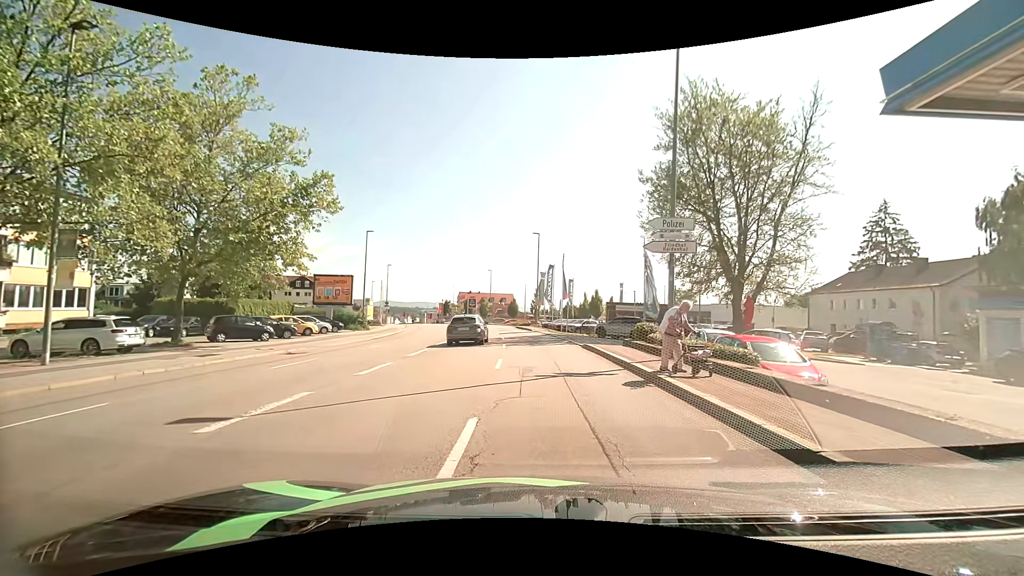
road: tertiary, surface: asphalt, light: Day
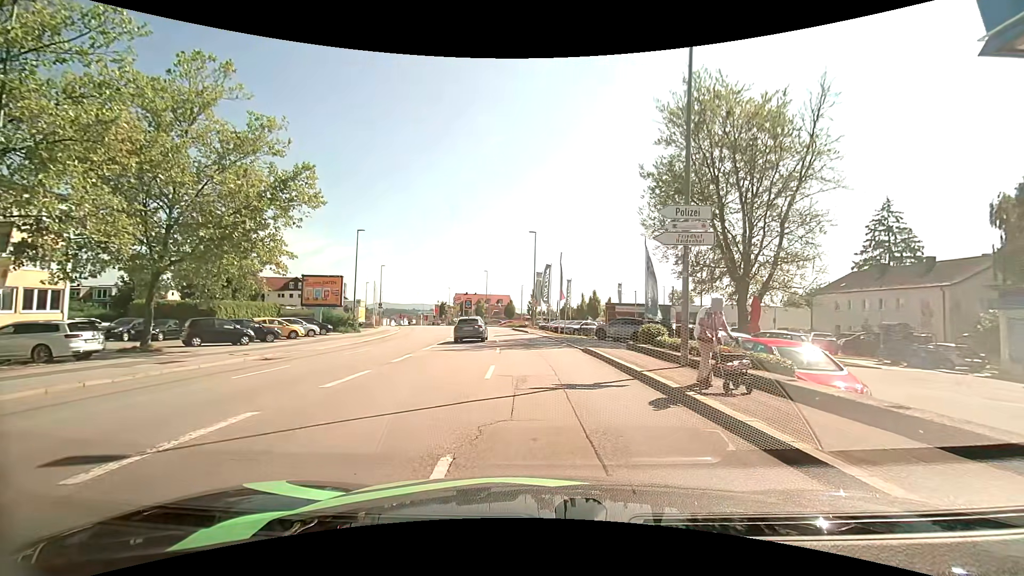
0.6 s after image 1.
(0.0, +1.8) m; 0°
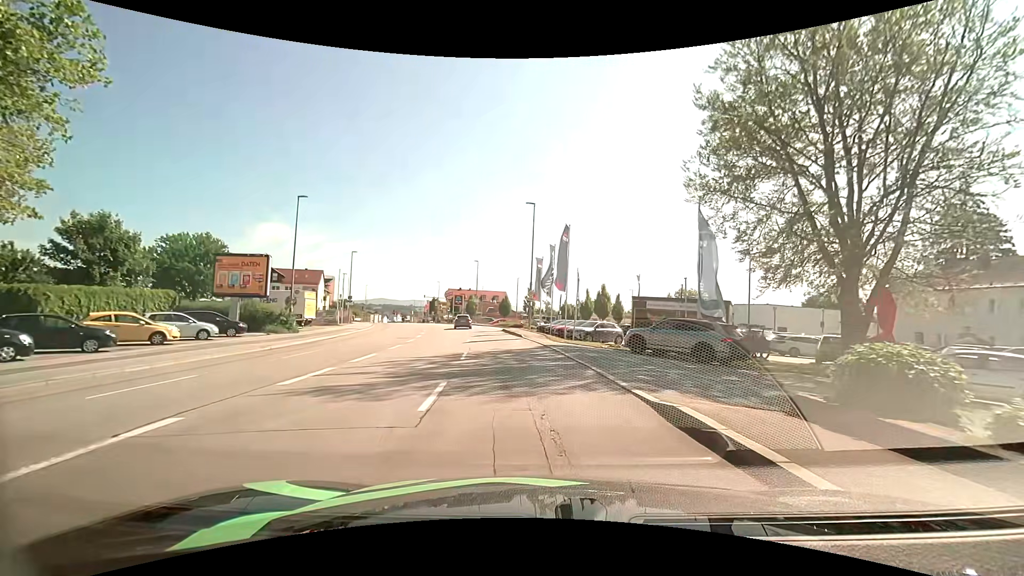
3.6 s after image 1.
(+0.2, +12.9) m; +1°
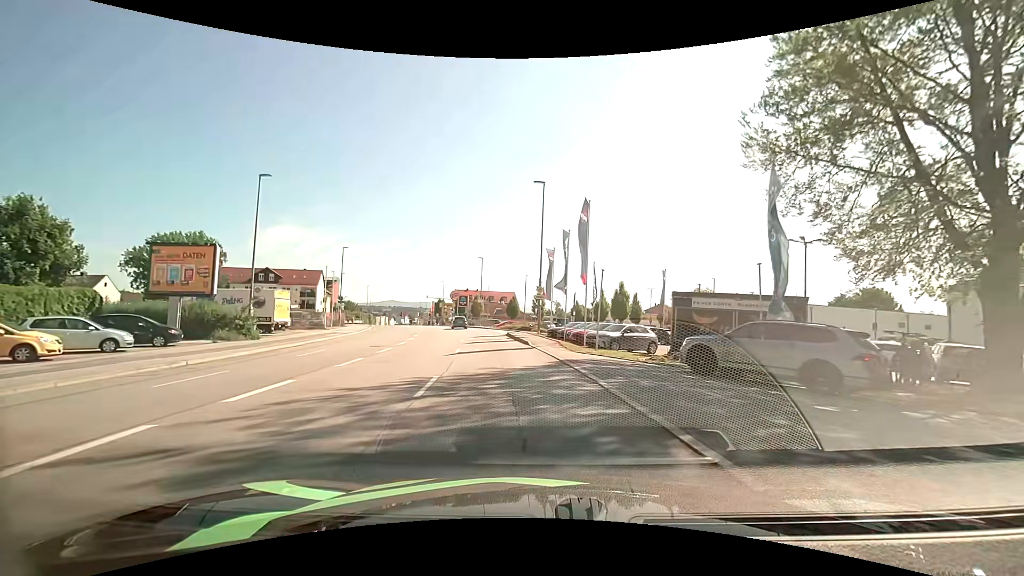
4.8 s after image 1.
(0.0, +6.9) m; -1°
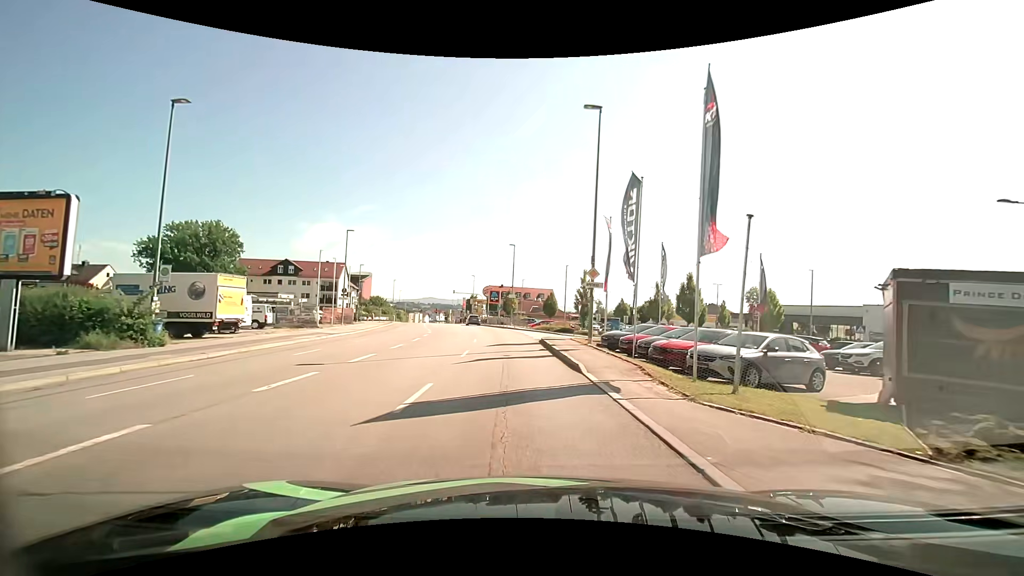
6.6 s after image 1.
(-0.4, +11.7) m; -4°
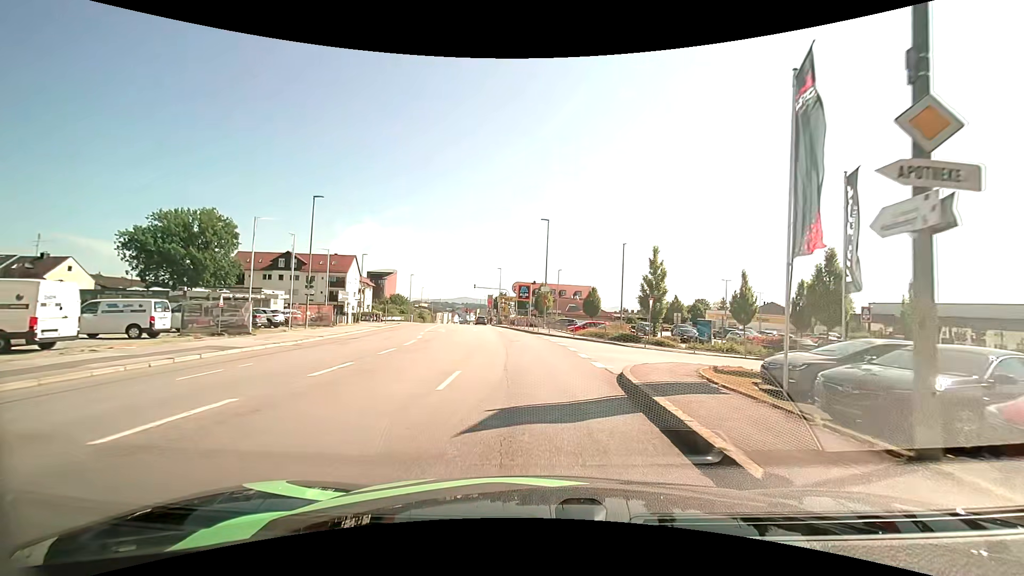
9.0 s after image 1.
(-0.7, +16.3) m; -5°
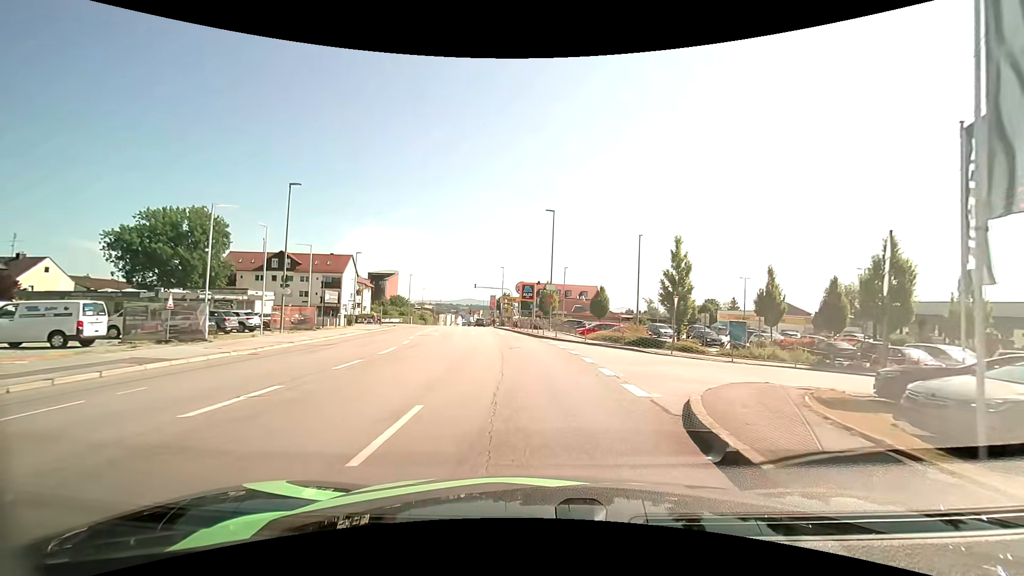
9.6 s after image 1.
(0.0, +4.4) m; +1°
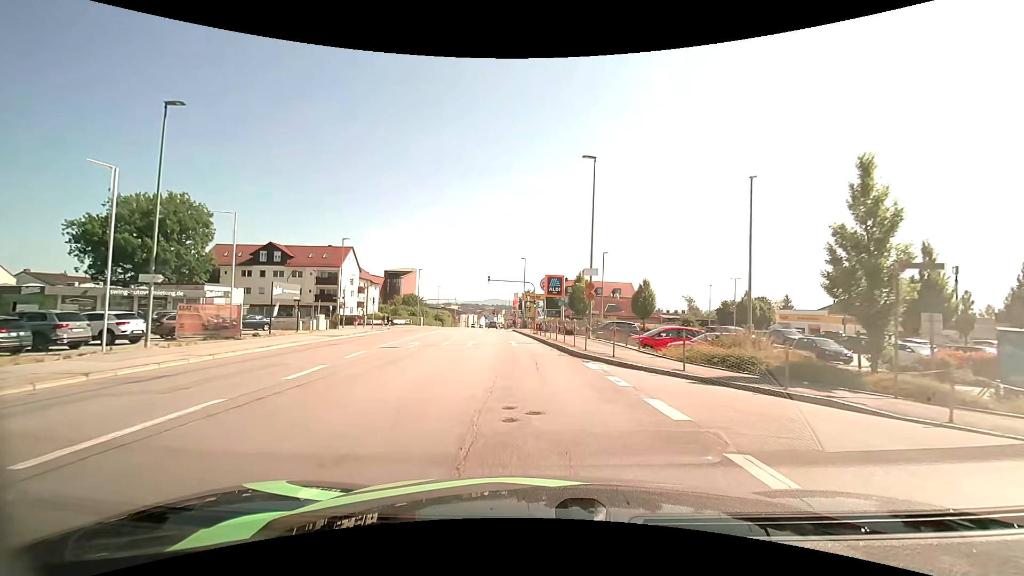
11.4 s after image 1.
(-0.4, +14.0) m; -3°
